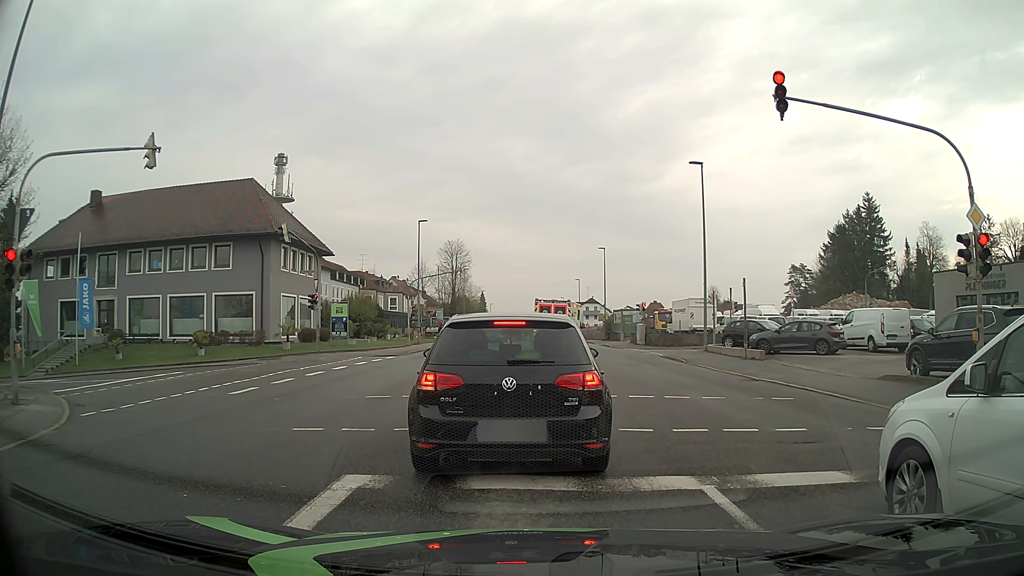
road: tertiary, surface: asphalt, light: Day
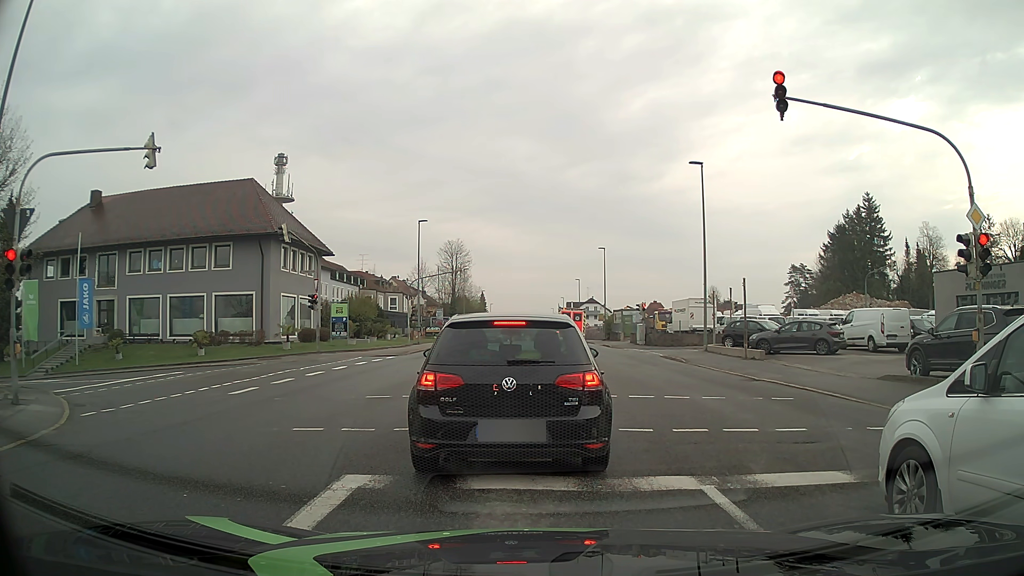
(0.0, 0.0) m; 0°
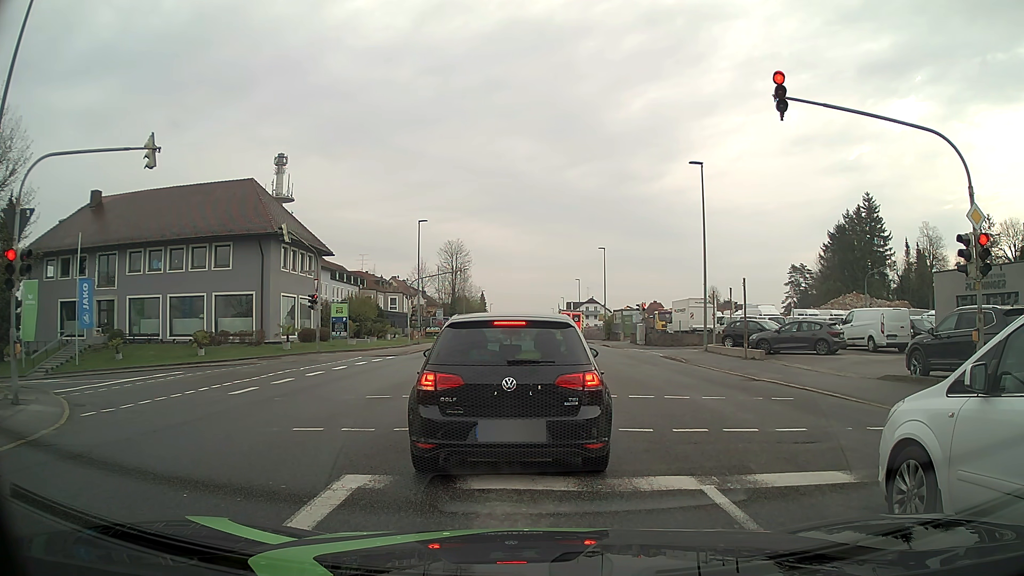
(0.0, 0.0) m; 0°
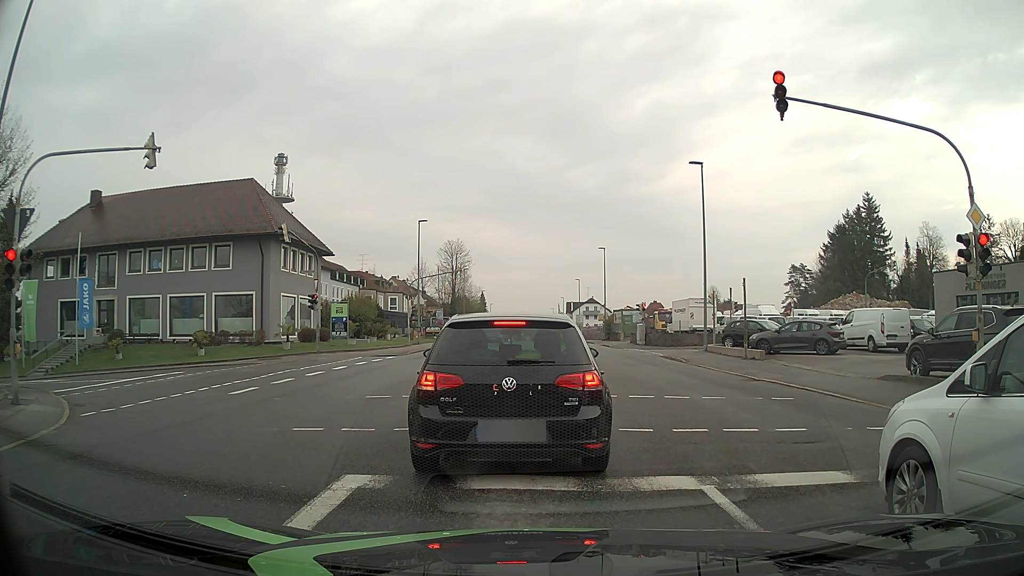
(0.0, 0.0) m; 0°
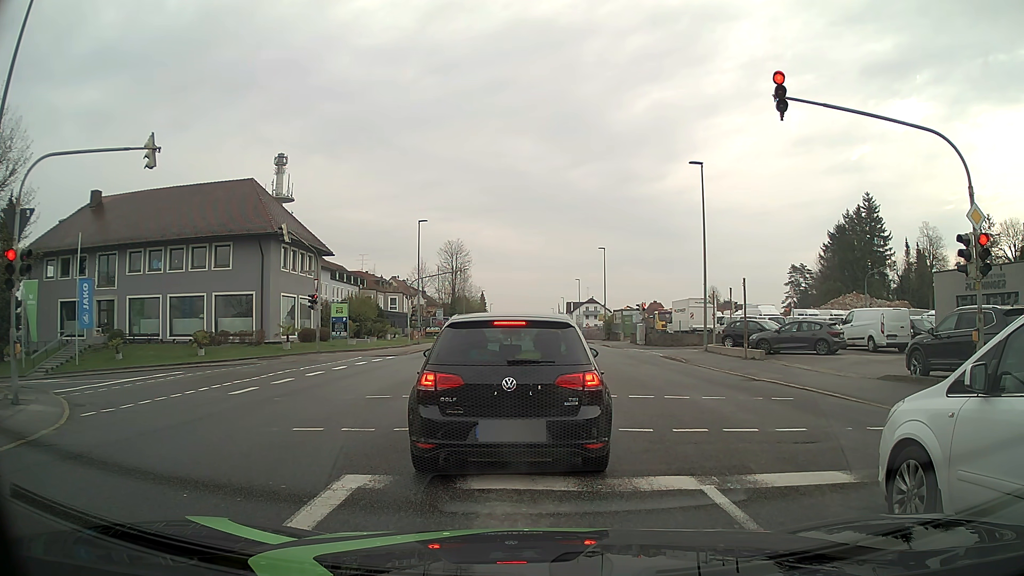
(0.0, 0.0) m; 0°
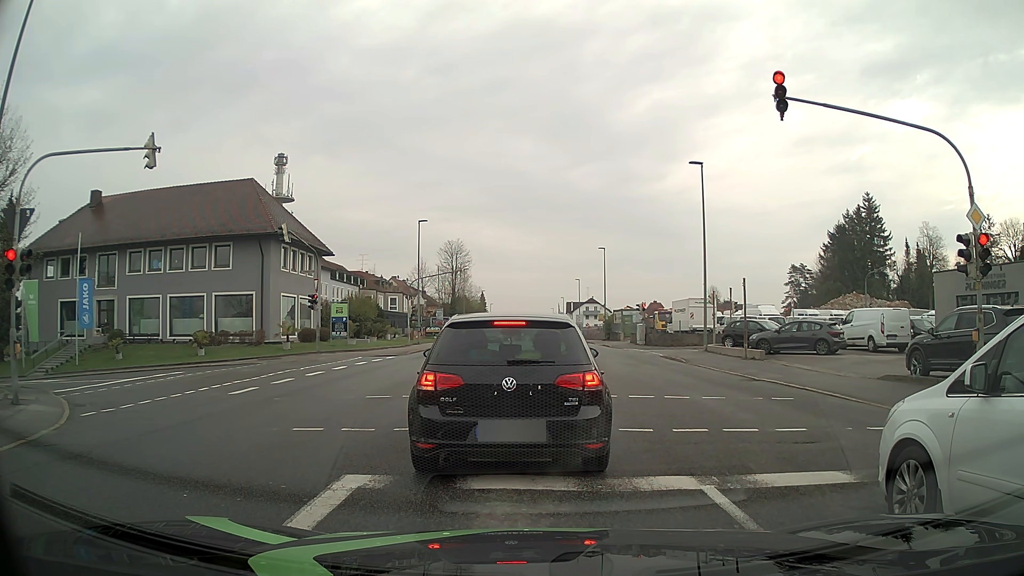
(0.0, 0.0) m; 0°
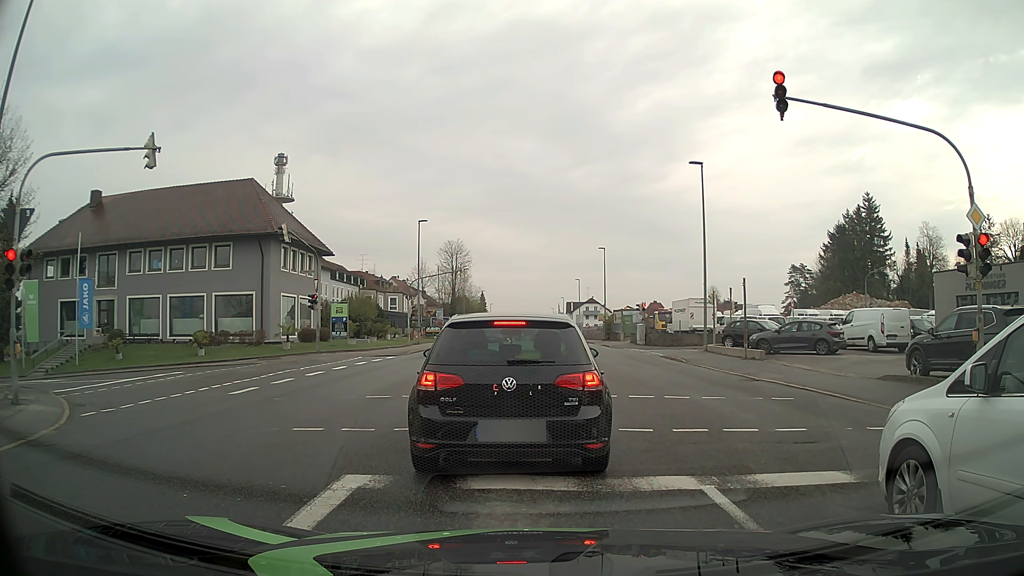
(0.0, 0.0) m; 0°
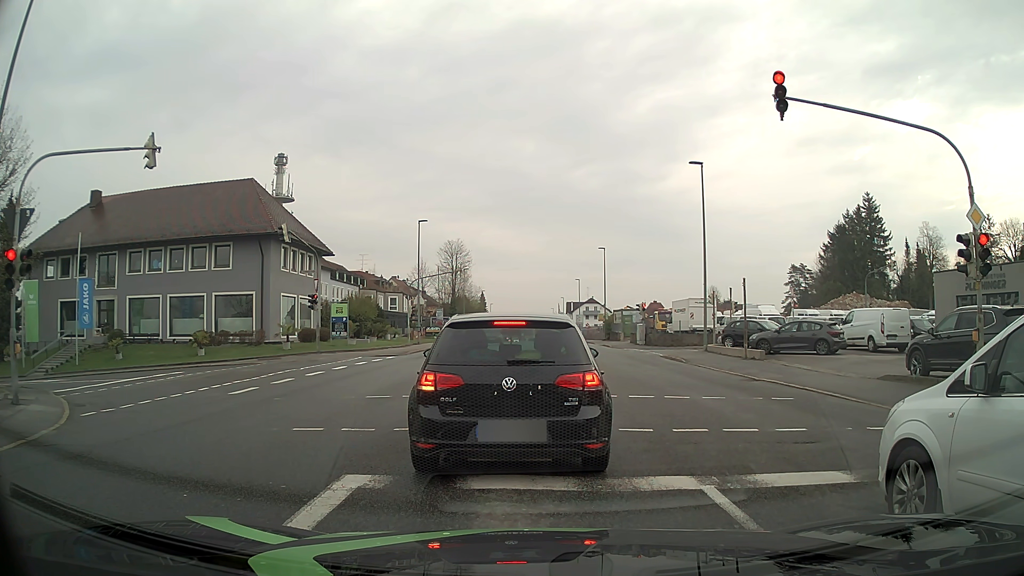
(0.0, 0.0) m; 0°
